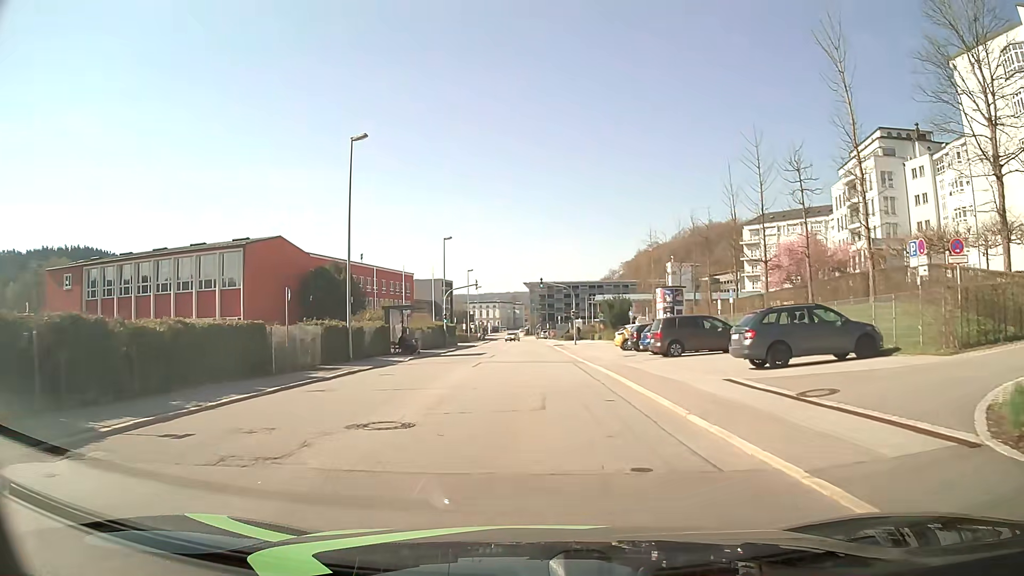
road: tertiary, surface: asphalt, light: Day
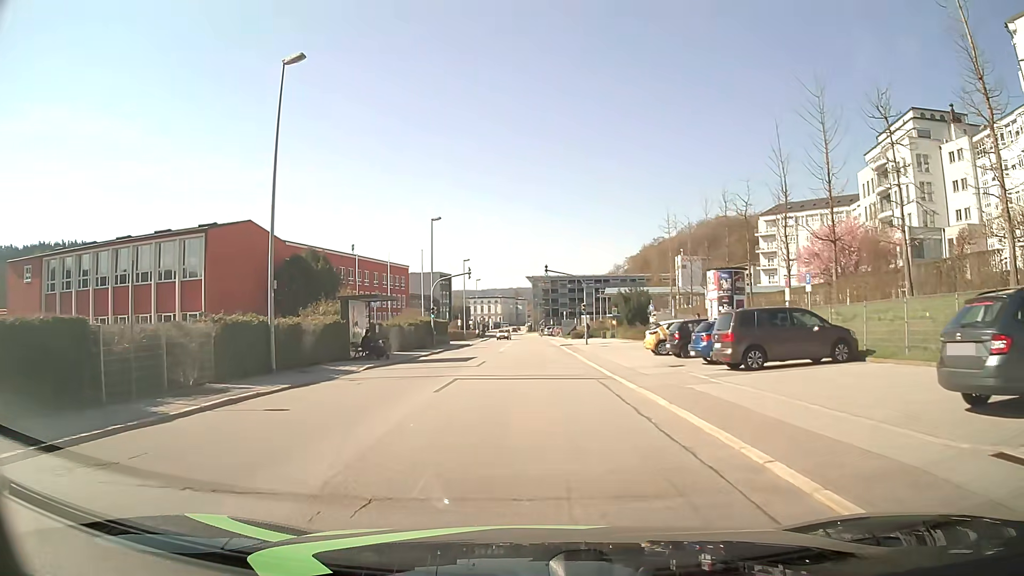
(+0.2, +9.4) m; +1°
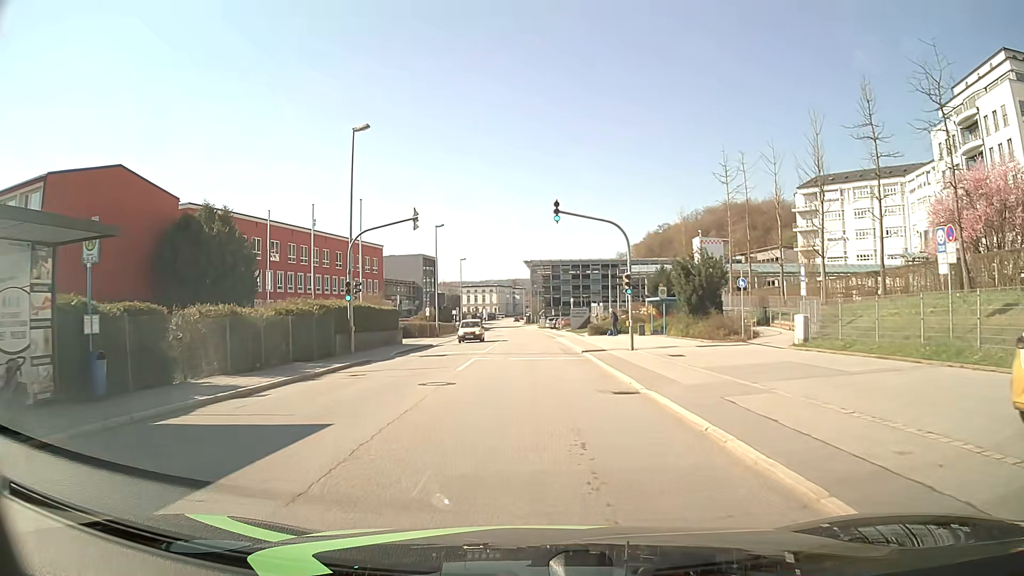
(0.0, +23.7) m; 0°
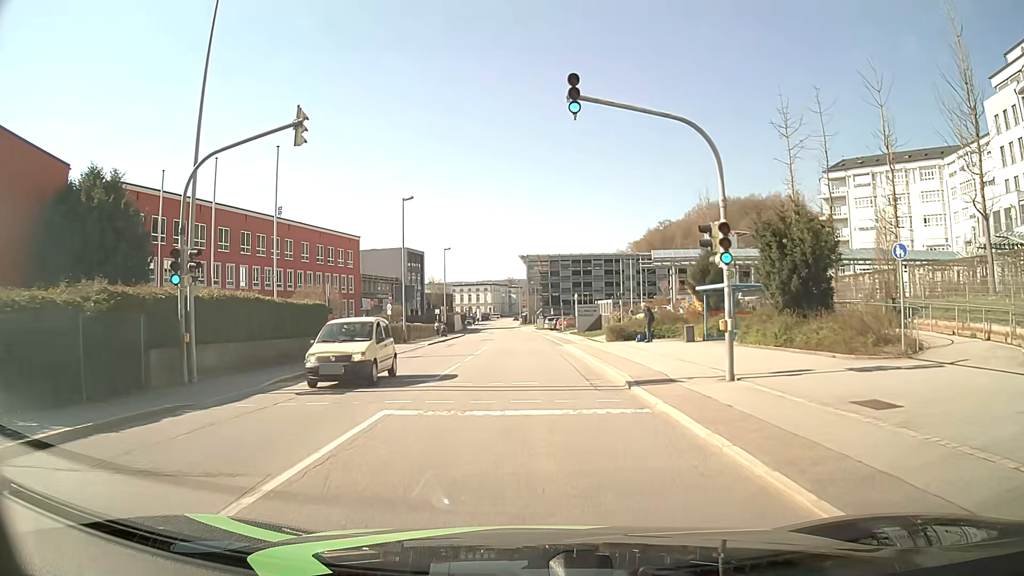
(0.0, +14.2) m; 0°
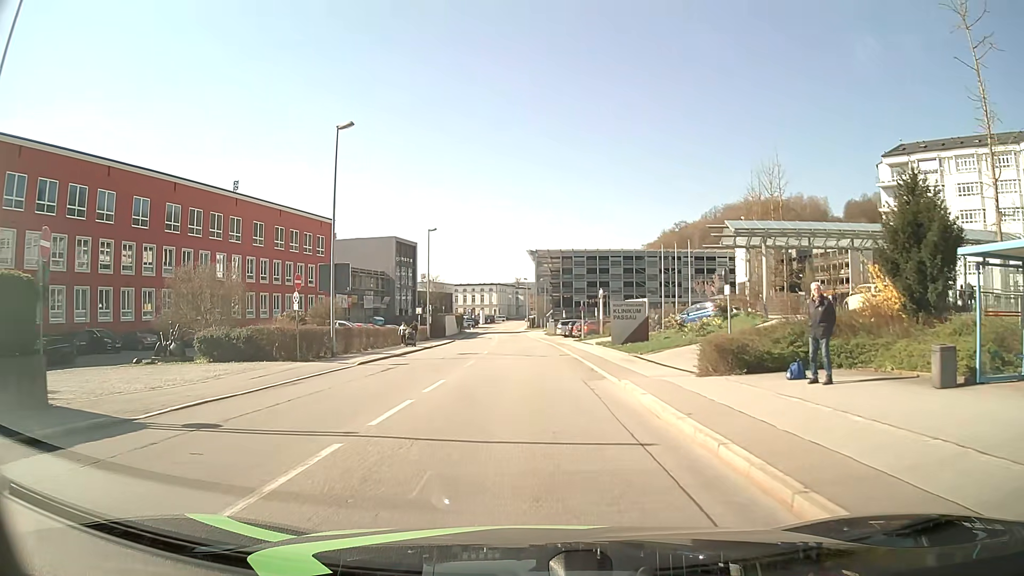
(-0.1, +18.7) m; -1°
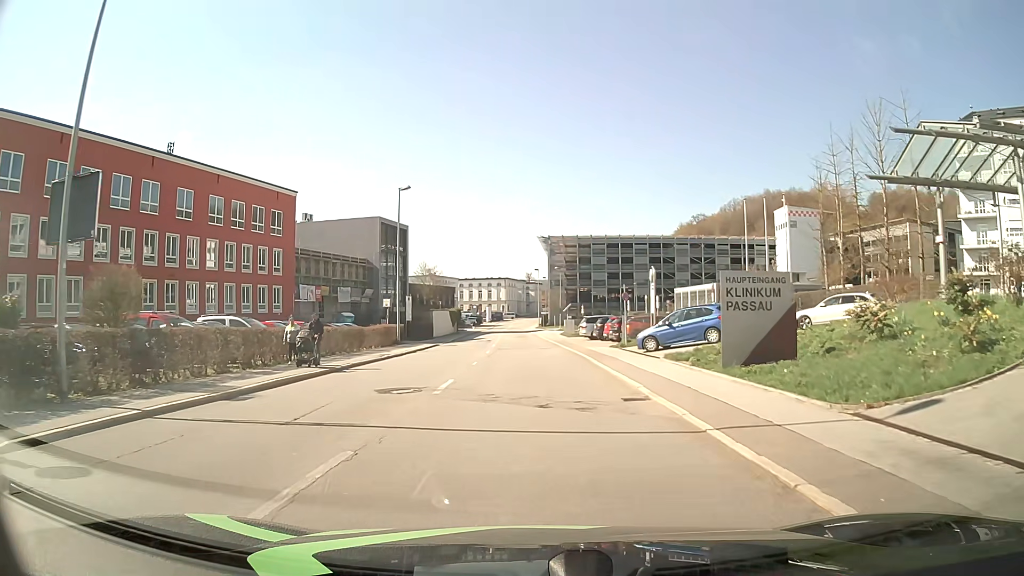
(-0.2, +18.7) m; -1°
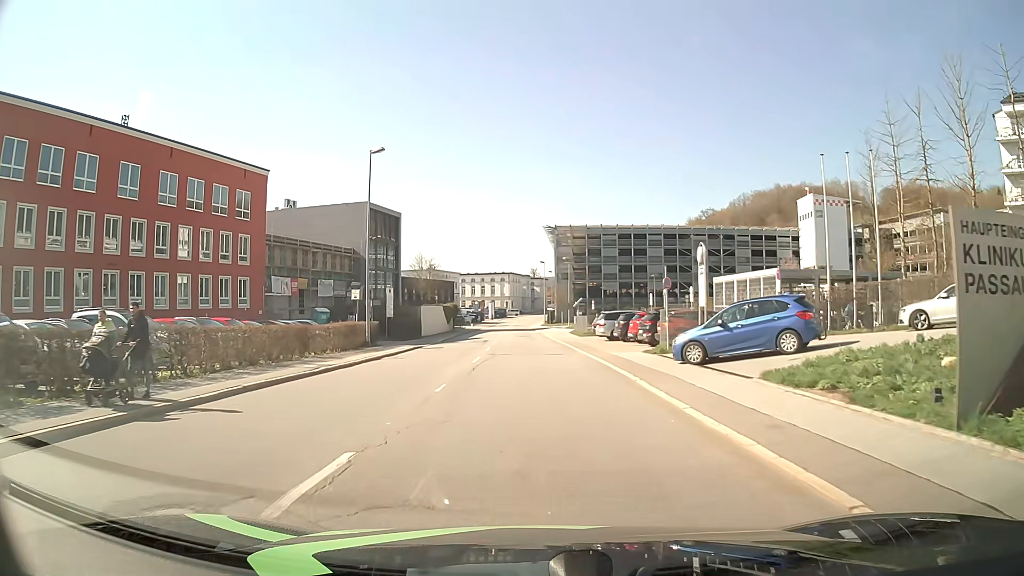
(0.0, +9.4) m; 0°
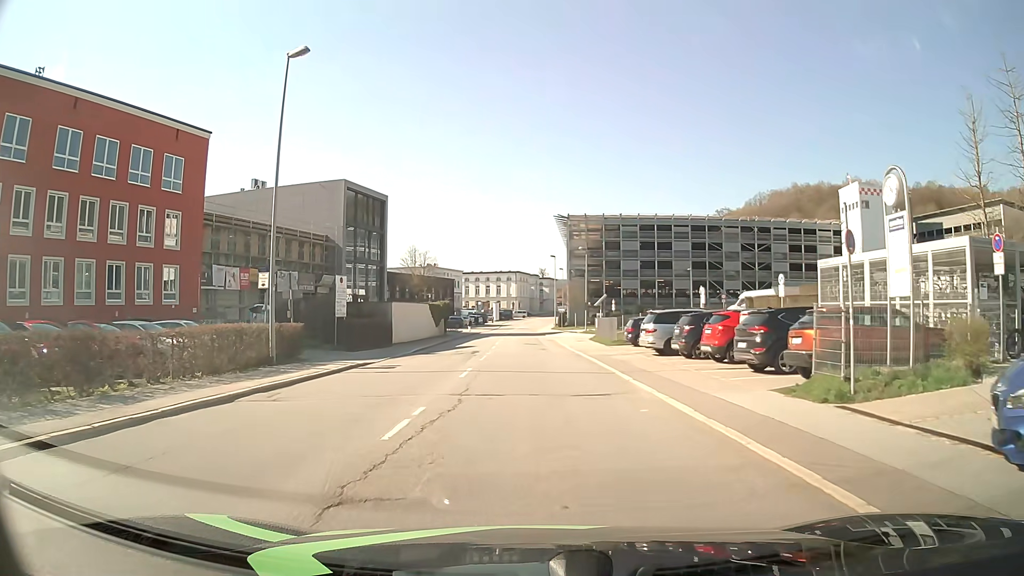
(-0.1, +14.0) m; -1°
